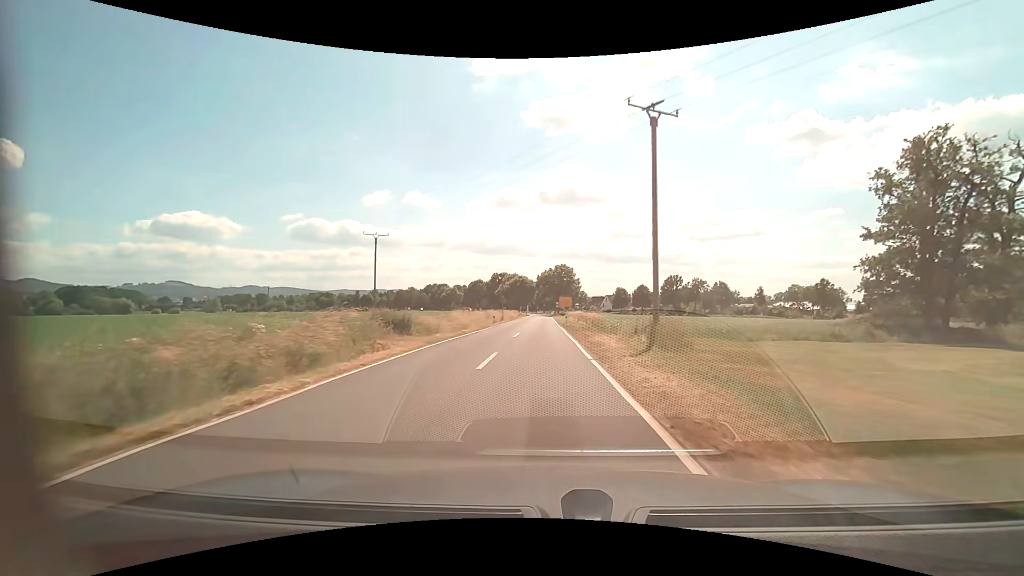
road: tertiary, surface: asphalt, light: Day
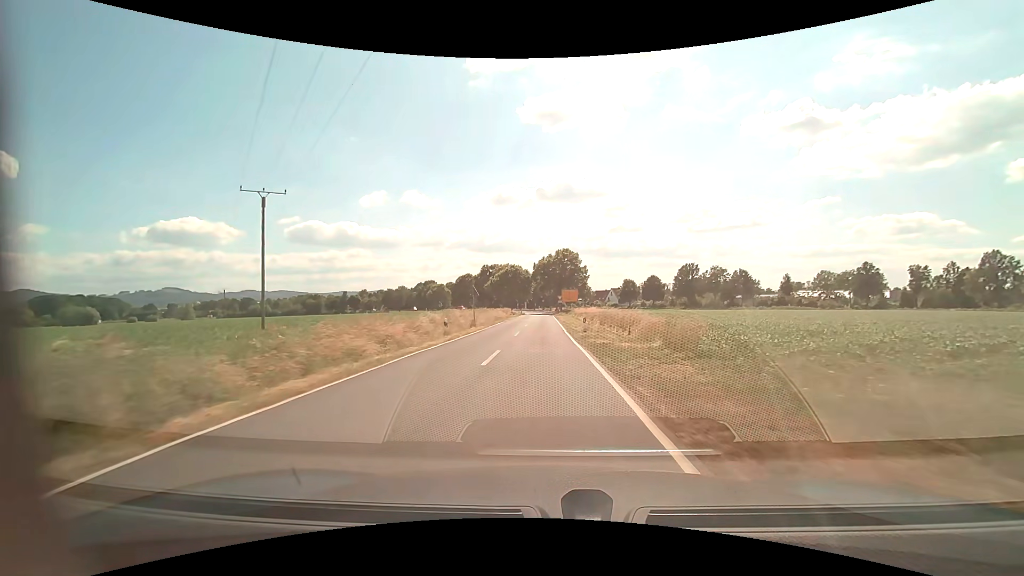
(0.0, +24.0) m; 0°
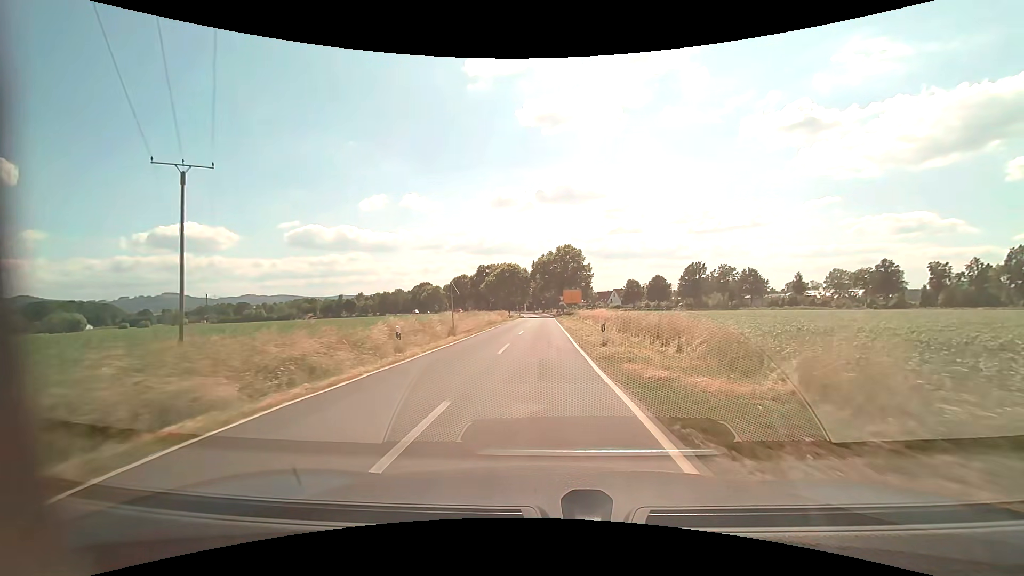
(0.0, +8.4) m; 0°
(0, +10) (0, +20) (0, +30) (0, +40) (0, +50) (0, +60) (0, +70) (0, +80) (0, +90) (0, +100) m
